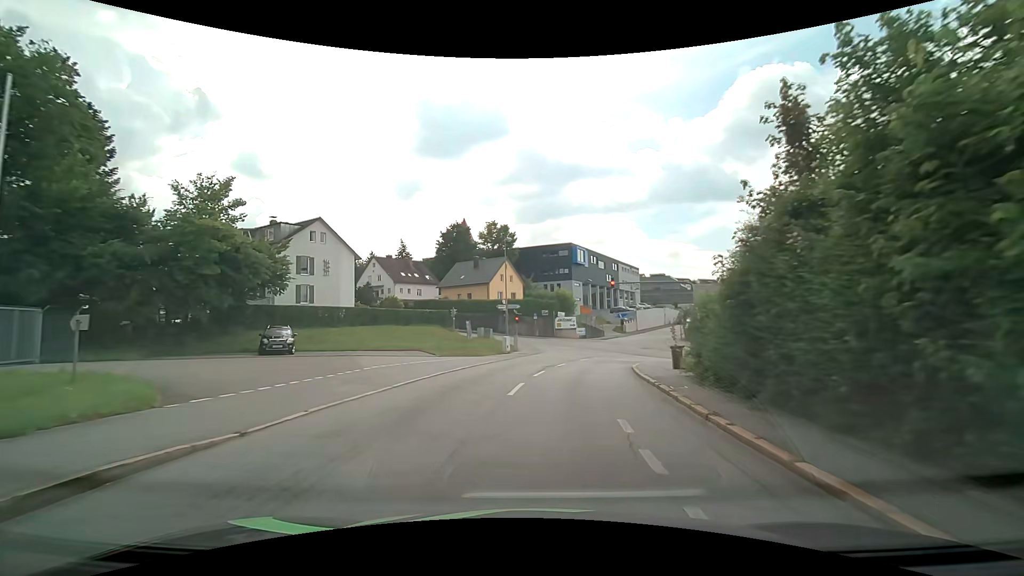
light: Day
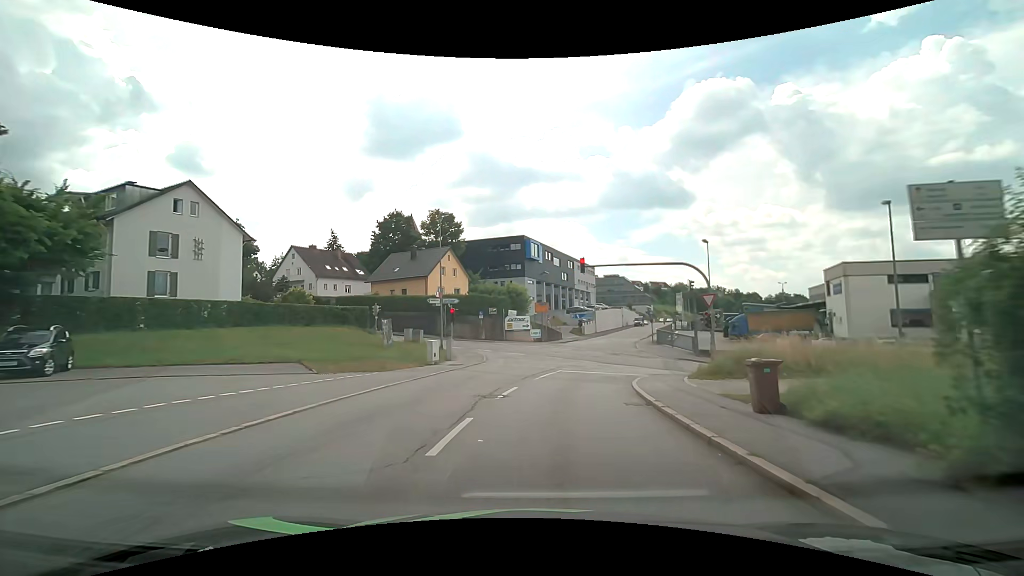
(+0.5, +11.0) m; +6°
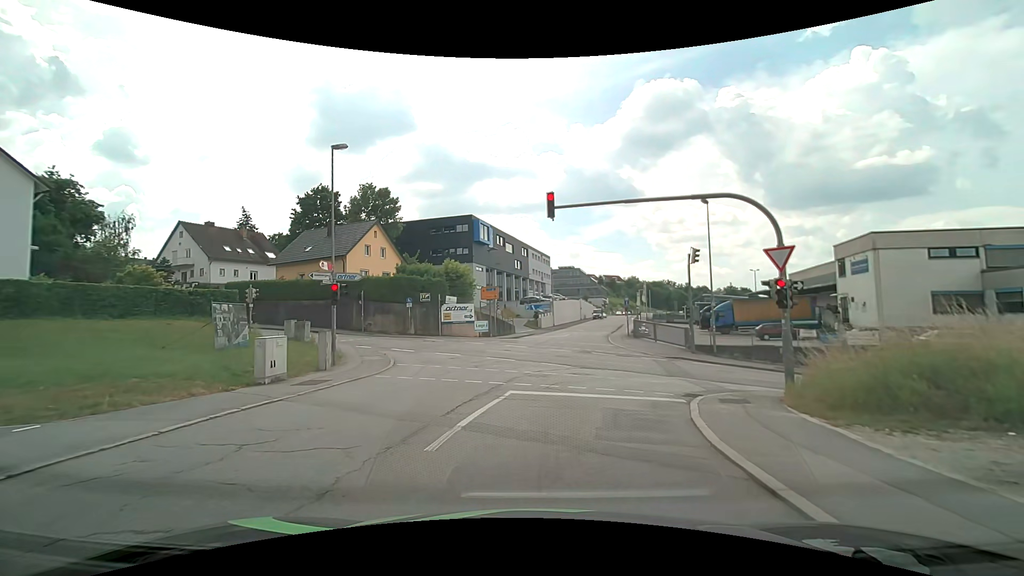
(+0.5, +11.7) m; +5°
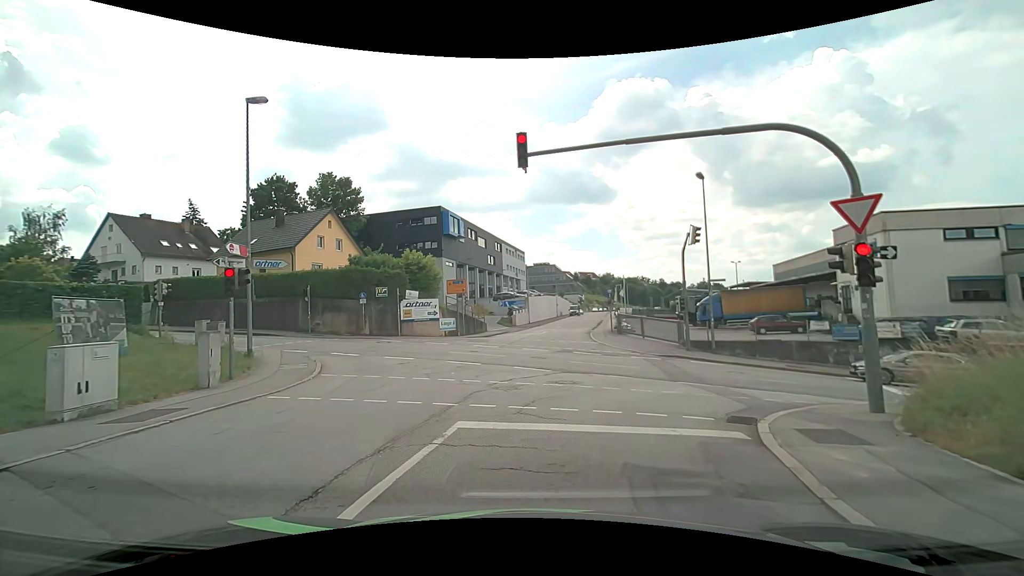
(+0.1, +4.5) m; +3°
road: residential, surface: asphalt
(0, +10) (+1, +20) (+2, +30) (+2, +40) (+4, +50) (+5, +60) (+7, +70) (+9, +79) (+11, +89) (+12, +99) m
